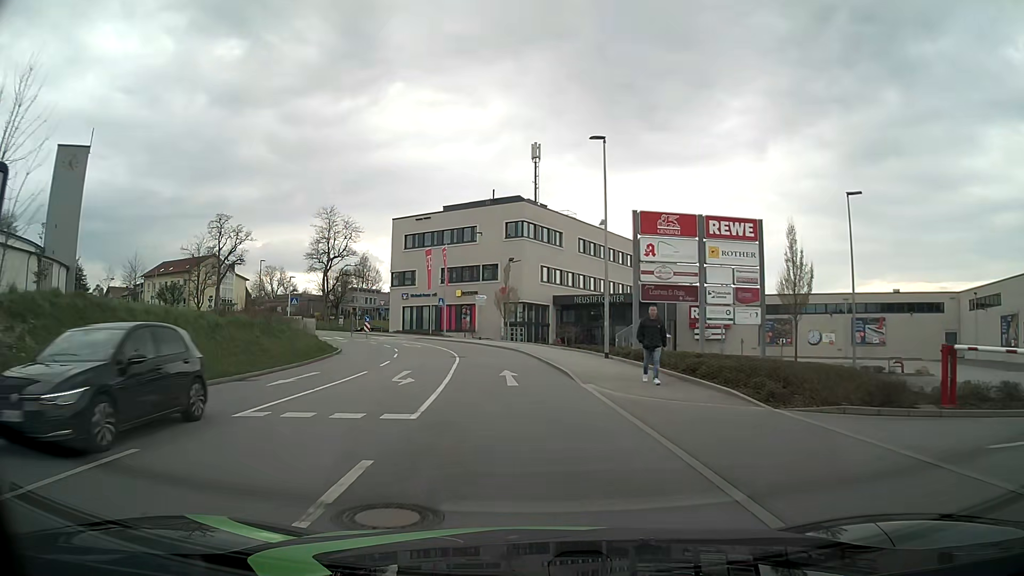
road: tertiary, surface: asphalt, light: Day
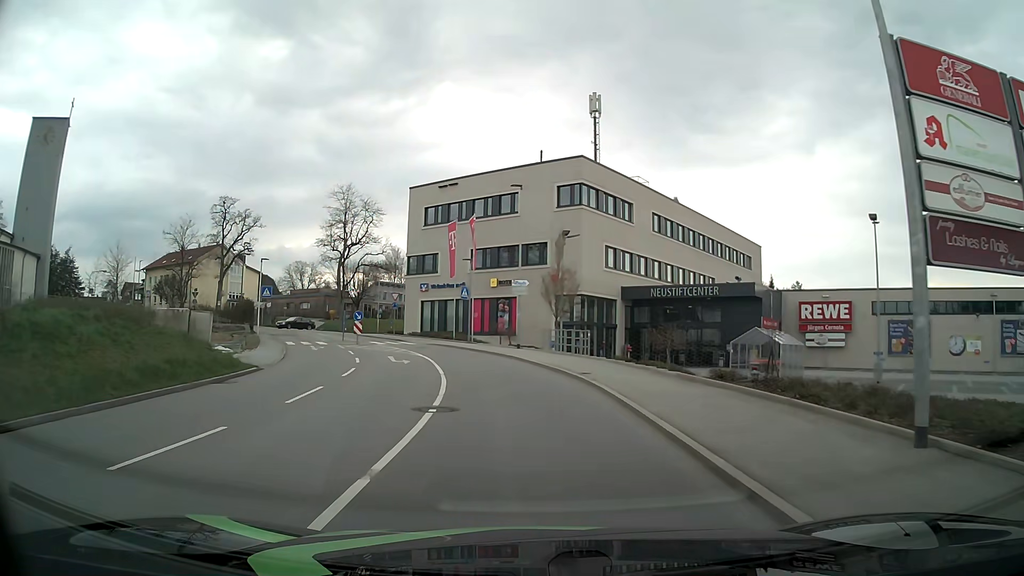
(-0.7, +17.9) m; -4°
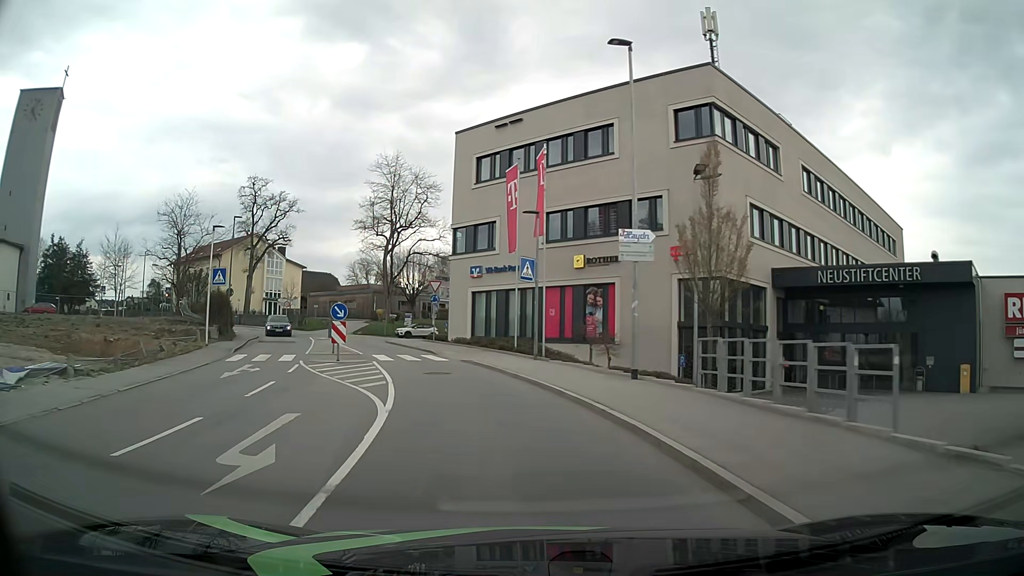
(-0.8, +18.0) m; -7°
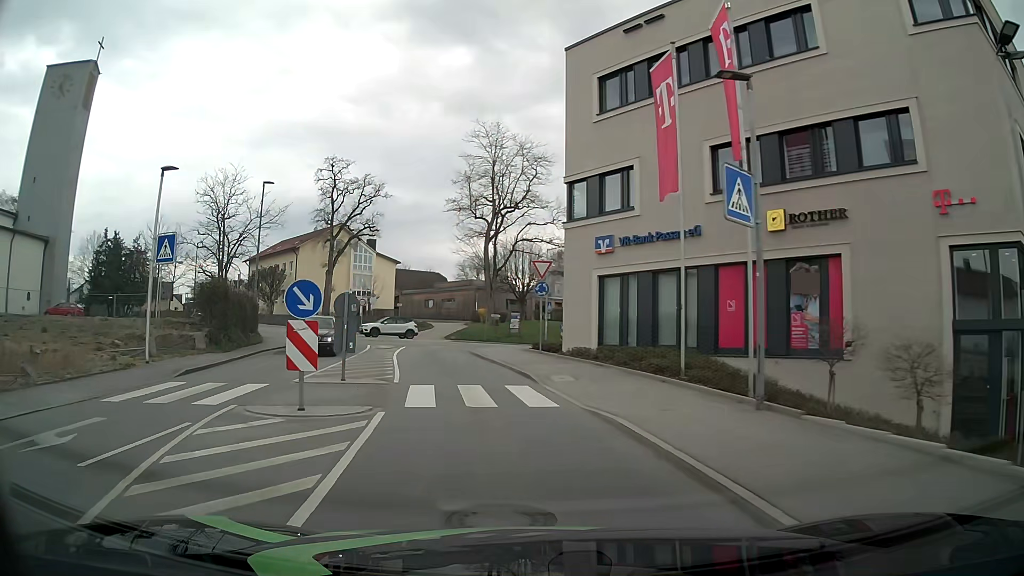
(-1.2, +13.4) m; -10°
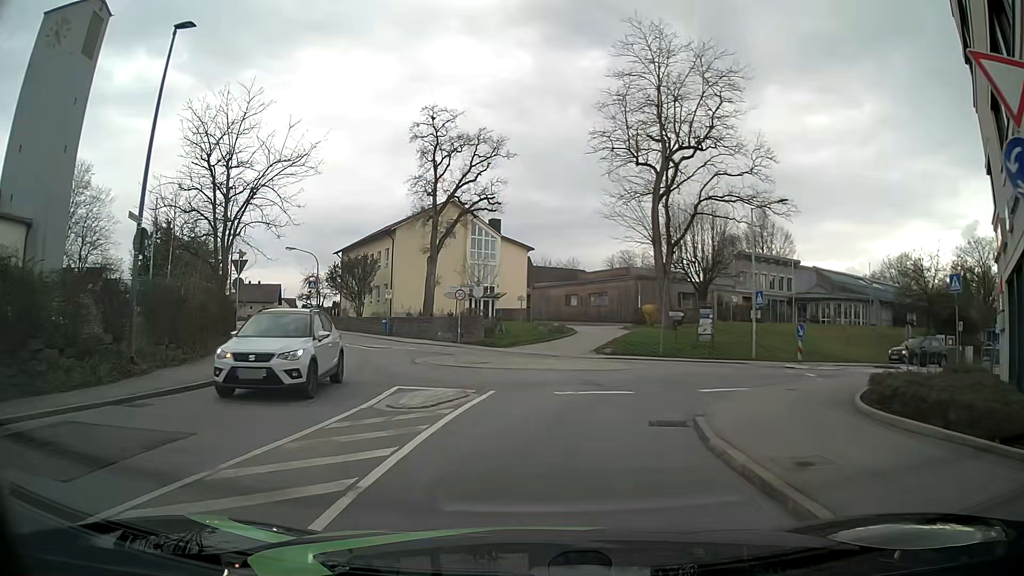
(-2.5, +20.8) m; -14°
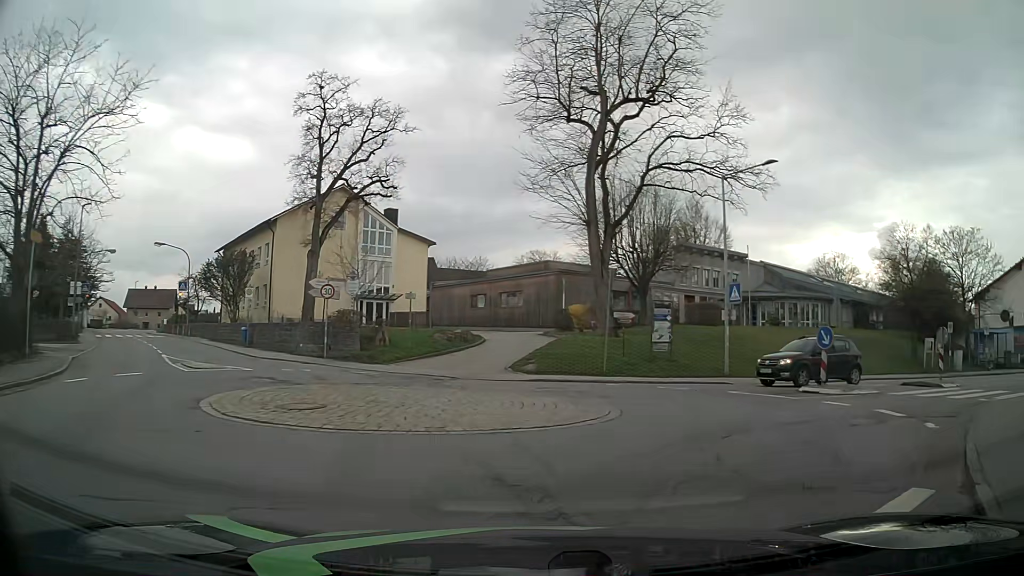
(+0.4, +9.3) m; +9°
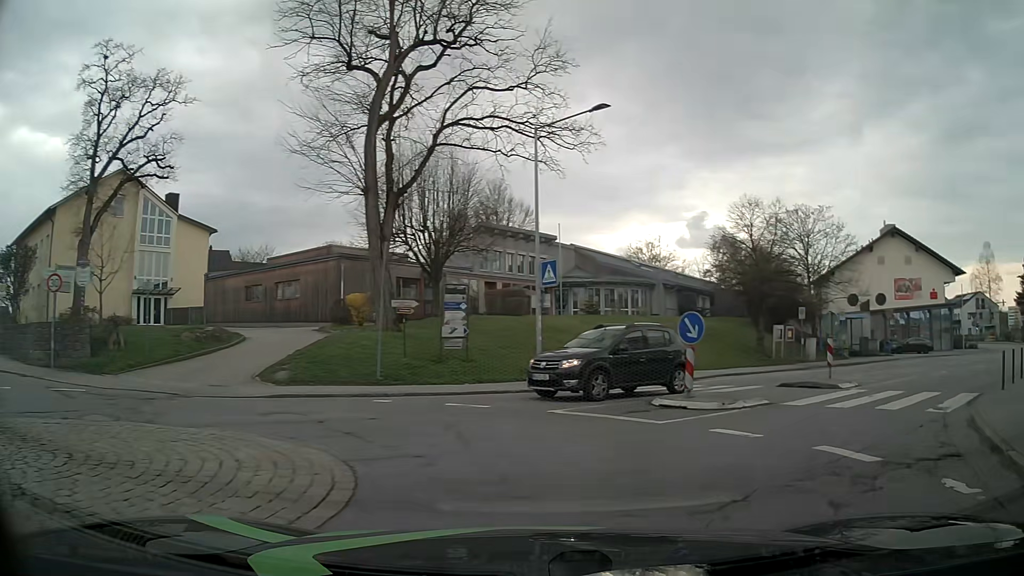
(+0.8, +5.6) m; +16°
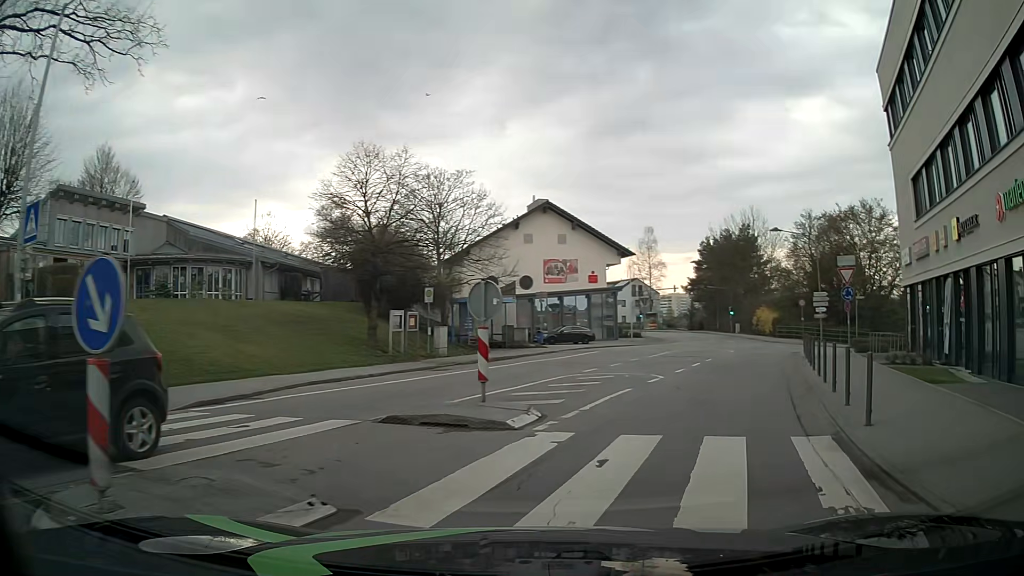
(+2.4, +8.4) m; +31°
